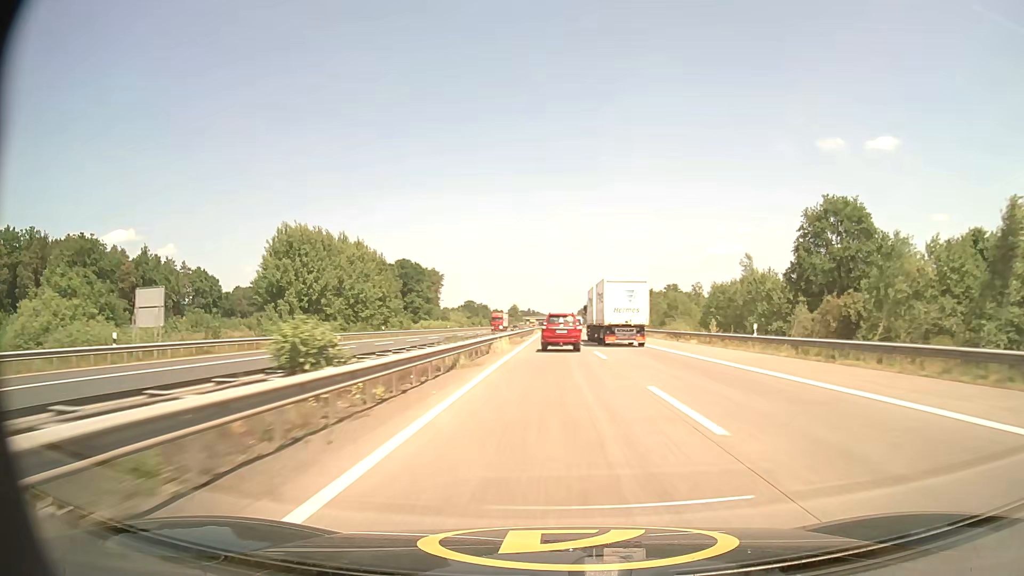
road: motorway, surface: concrete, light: Day
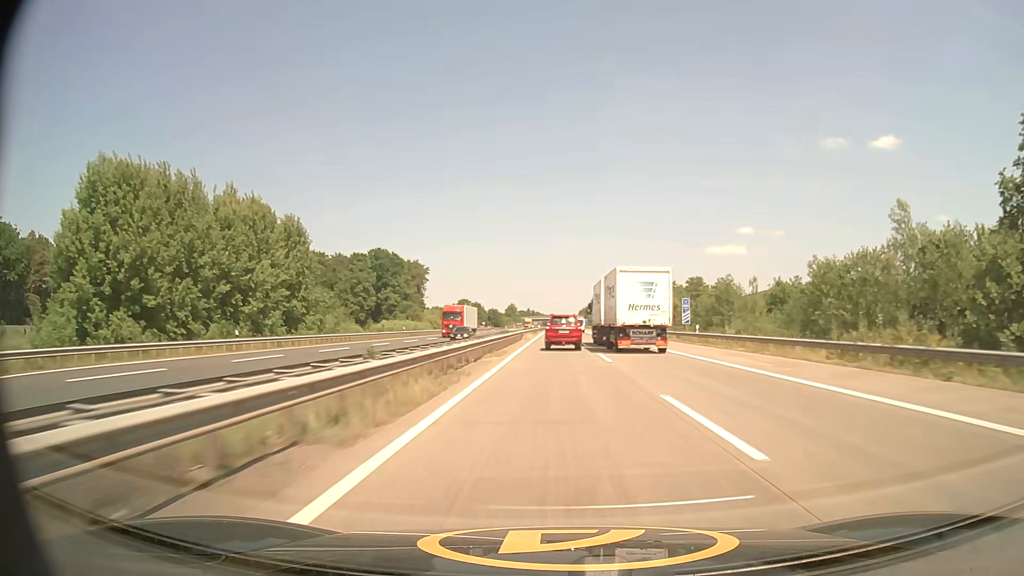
(-0.1, +37.7) m; 0°
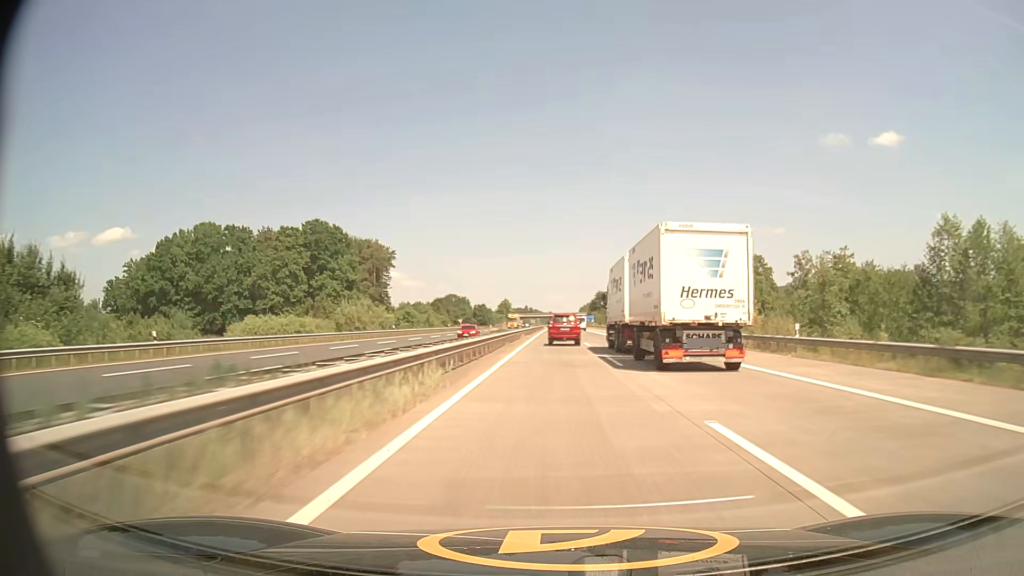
(+0.1, +57.7) m; 0°
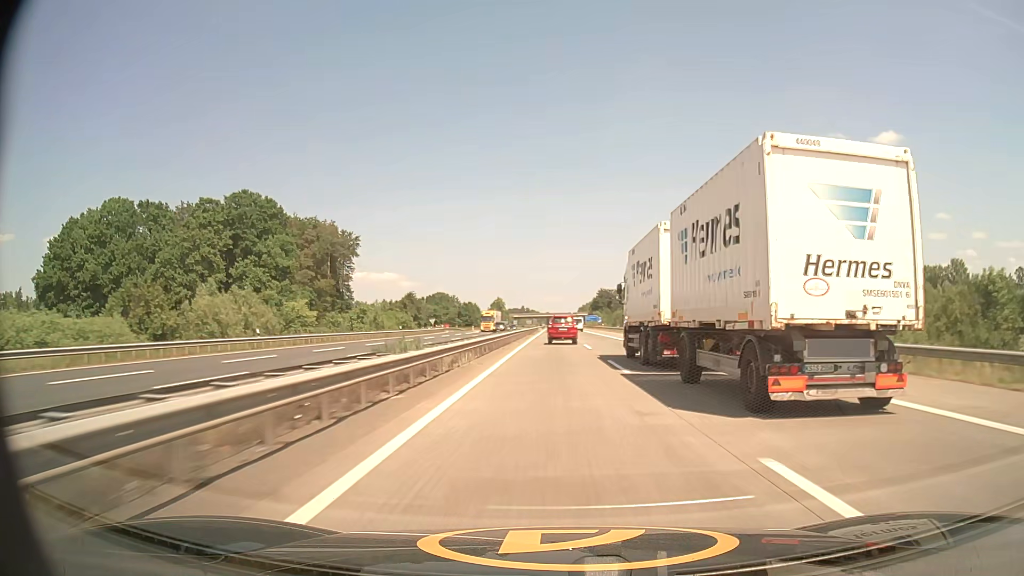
(0.0, +38.7) m; 0°
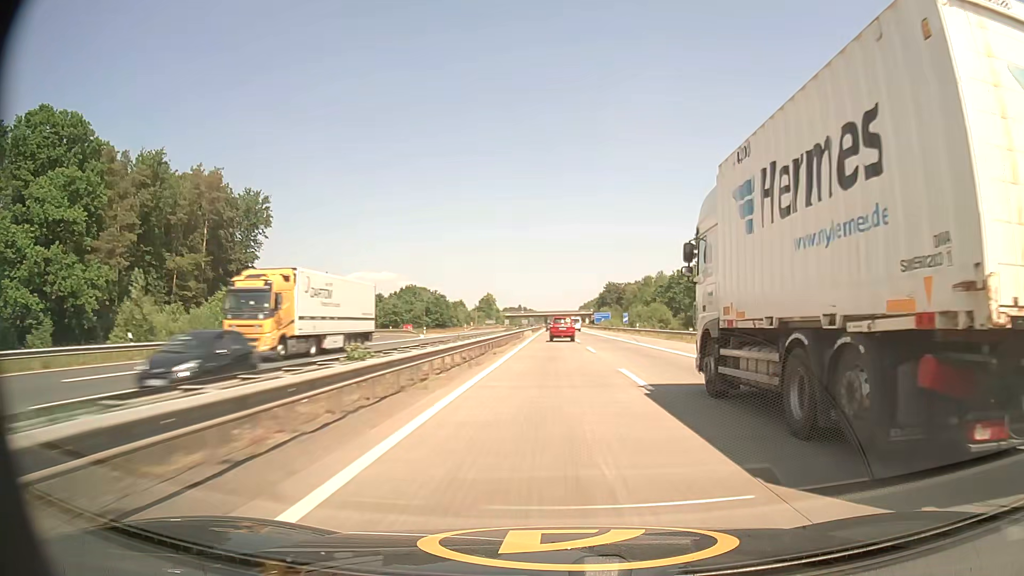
(0.0, +58.7) m; 0°
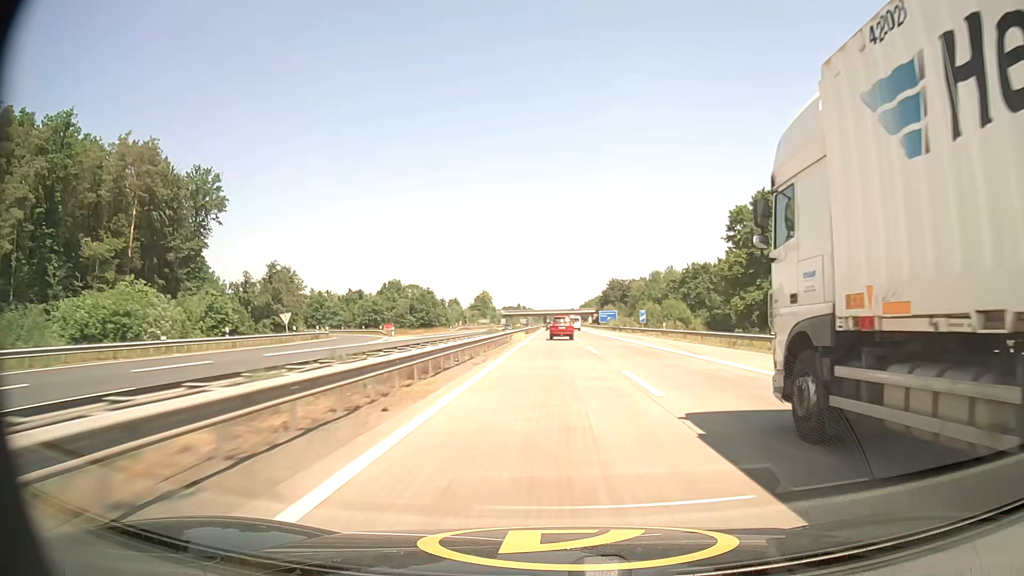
(+0.1, +19.8) m; 0°
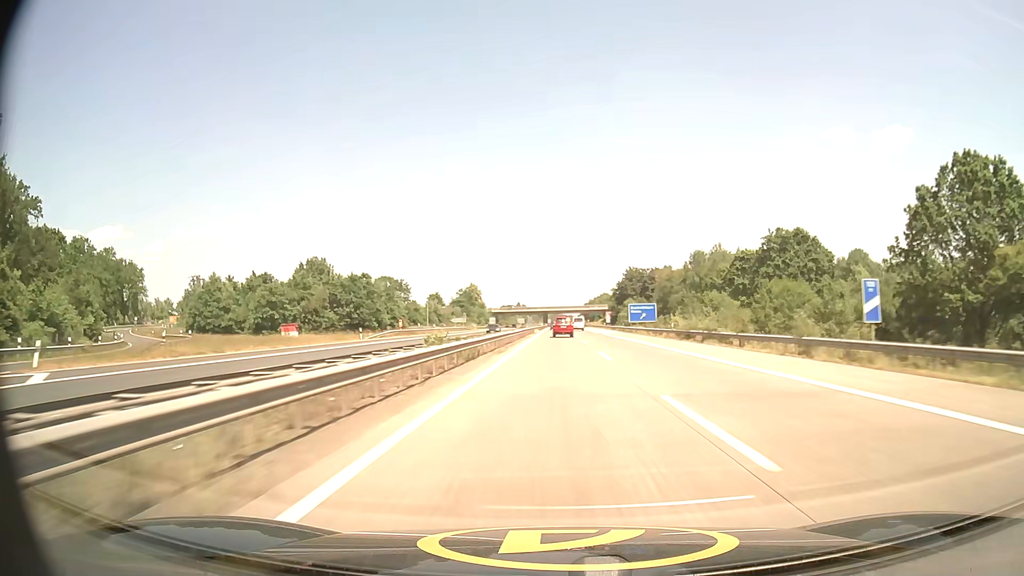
(-0.1, +59.9) m; 0°
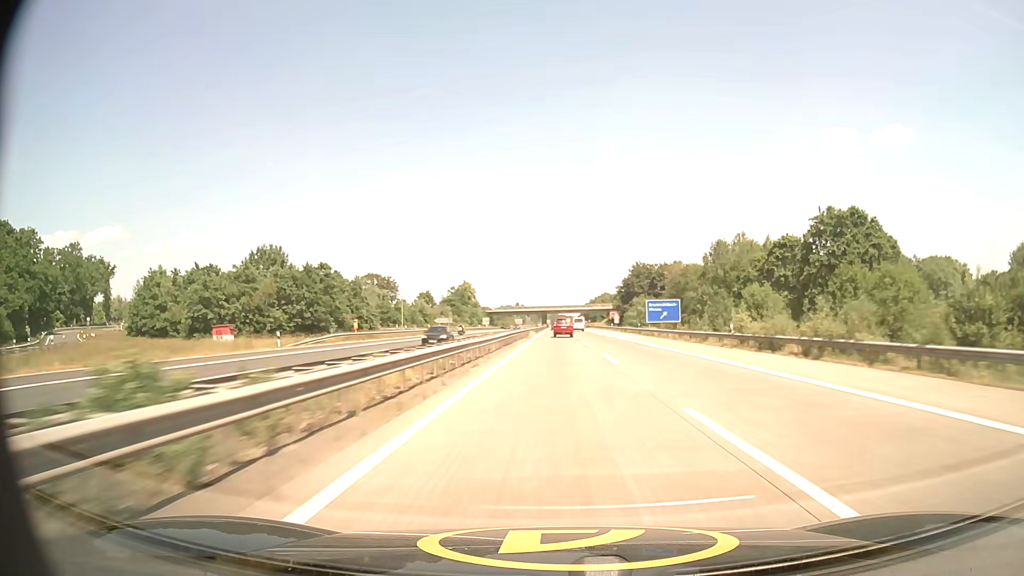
(0.0, +20.1) m; 0°
(0, +10) (0, +20) (0, +30) (0, +40) (0, +50) (0, +60) (0, +70) (0, +80) (0, +90) (0, +100) m
